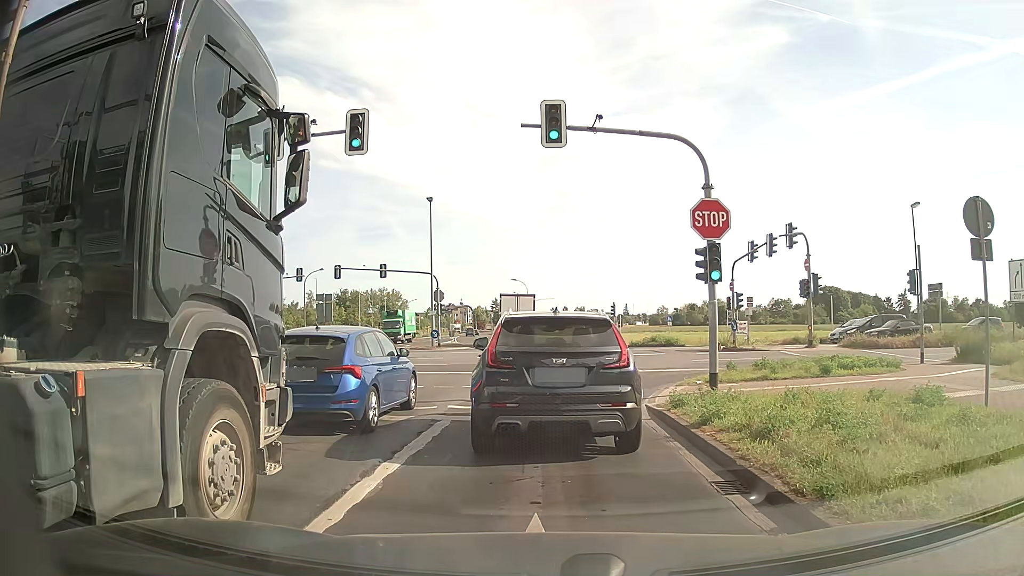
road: tertiary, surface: asphalt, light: Day
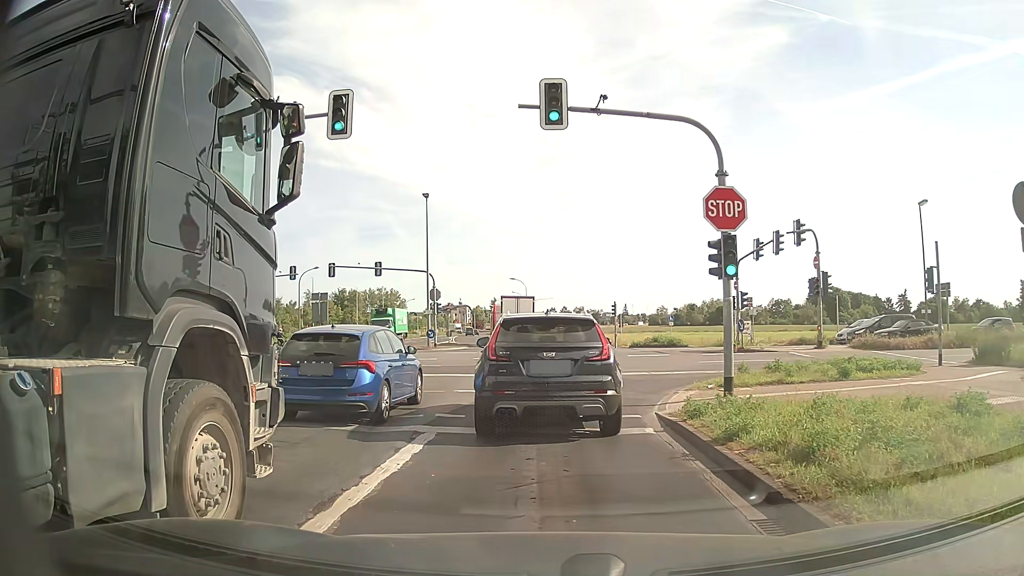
(0.0, +1.4) m; -1°
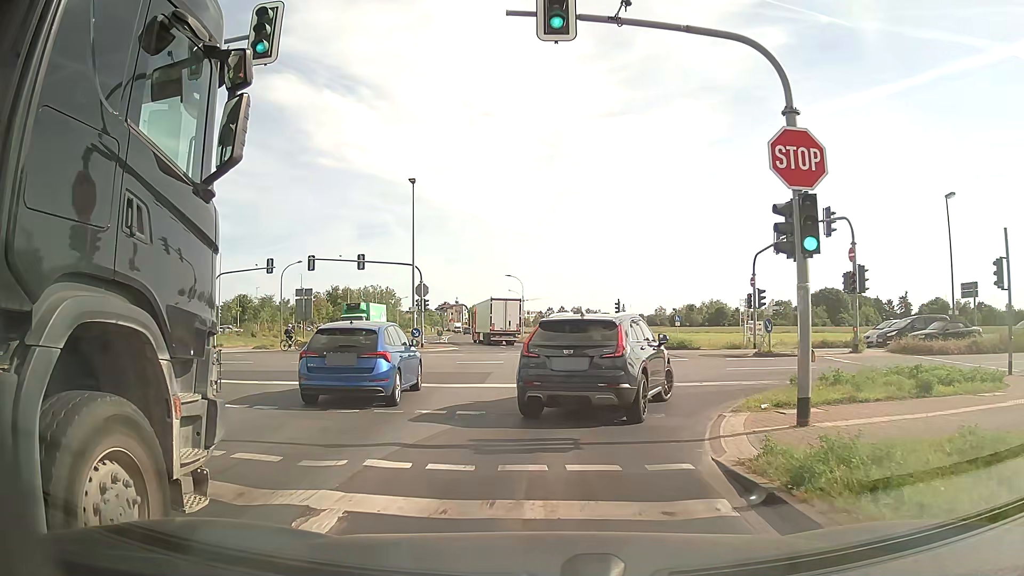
(+0.1, +4.4) m; 0°
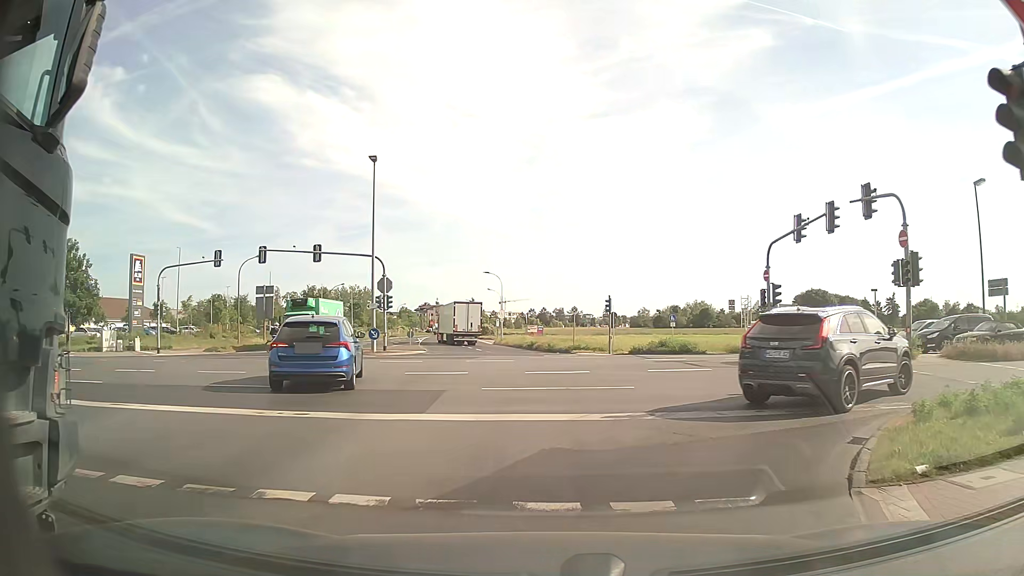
(+0.1, +5.8) m; +3°
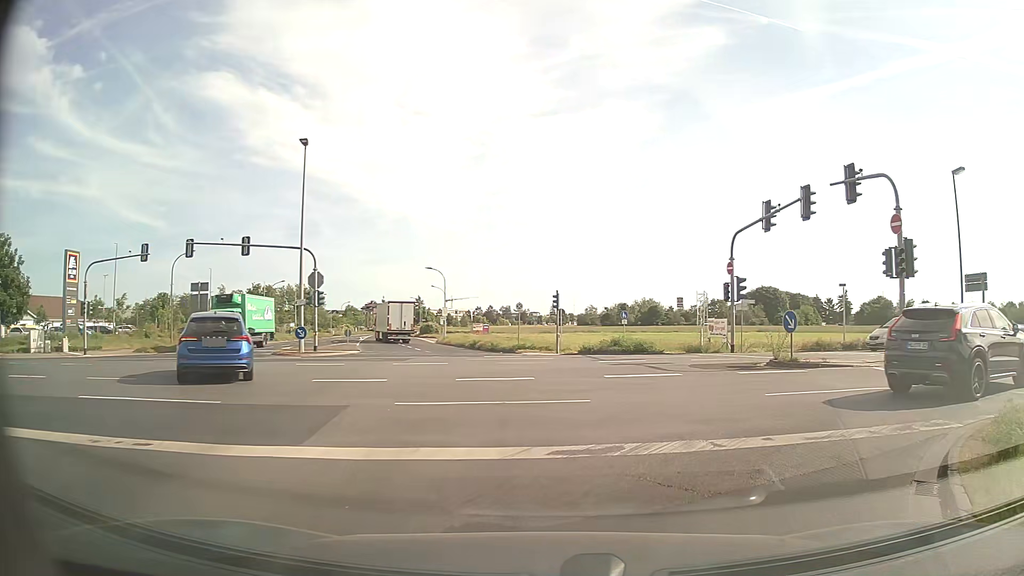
(+0.1, +3.0) m; +3°
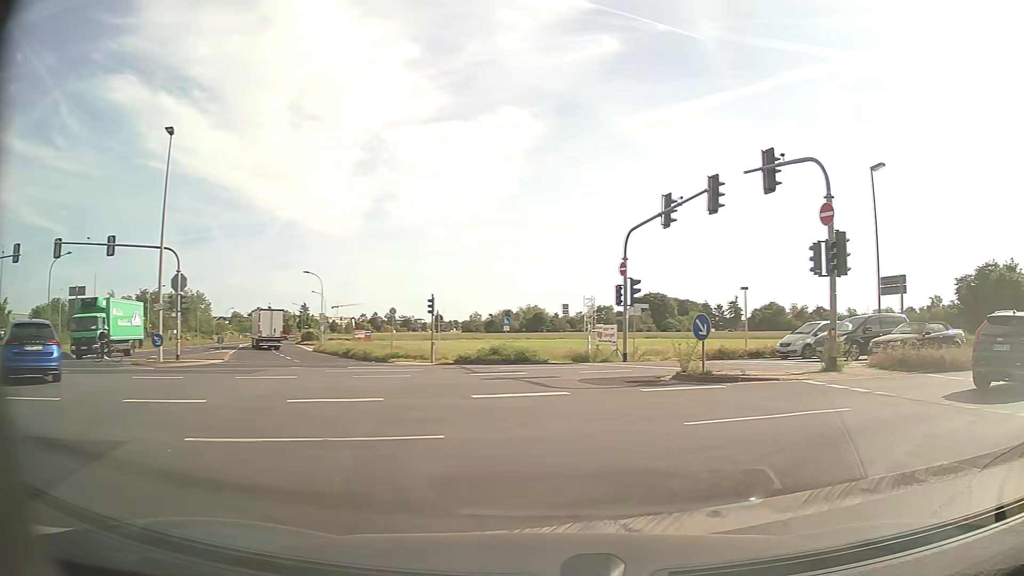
(+0.3, +3.0) m; +11°
